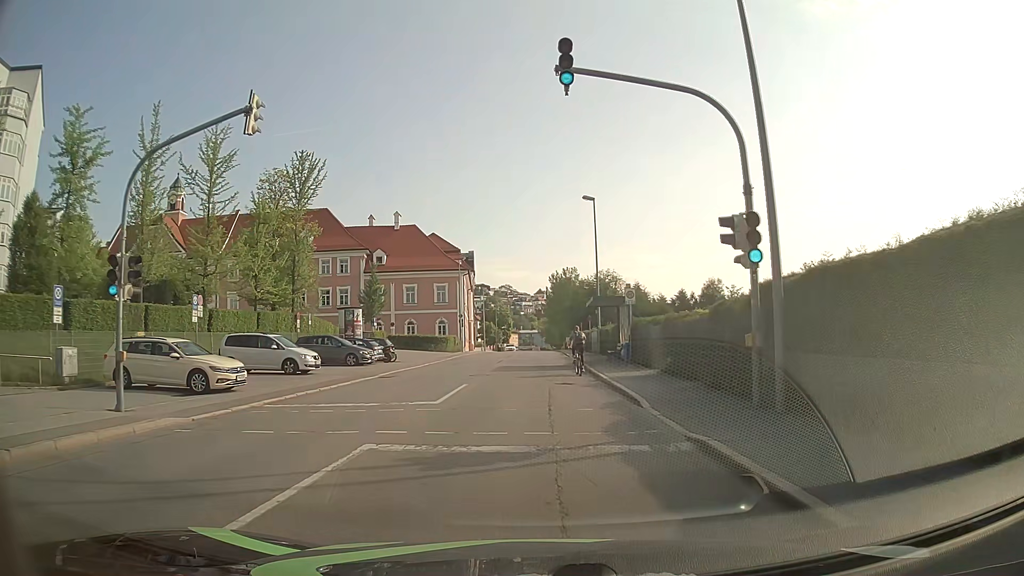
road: tertiary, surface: asphalt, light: Day
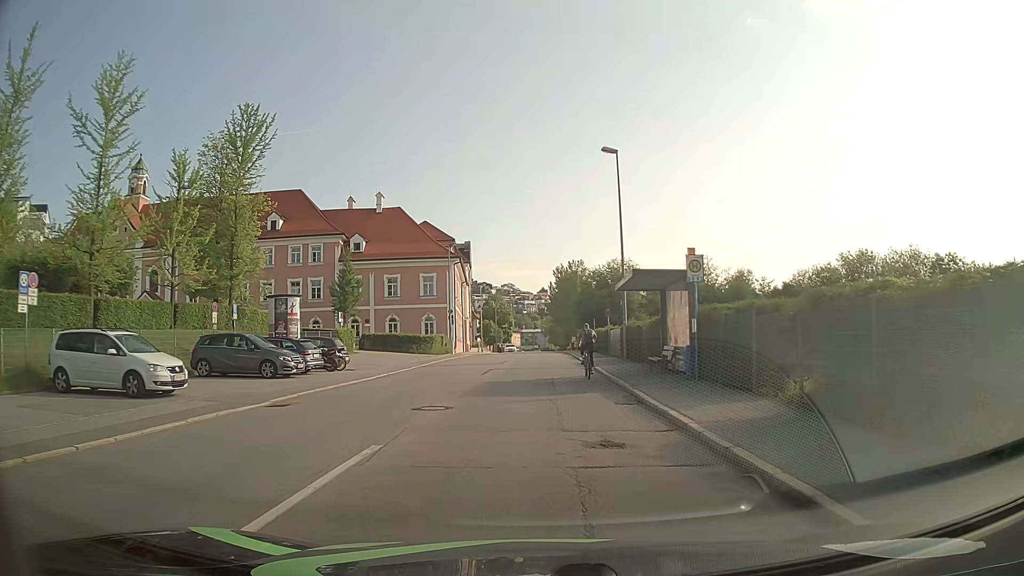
(-0.1, +11.2) m; -1°
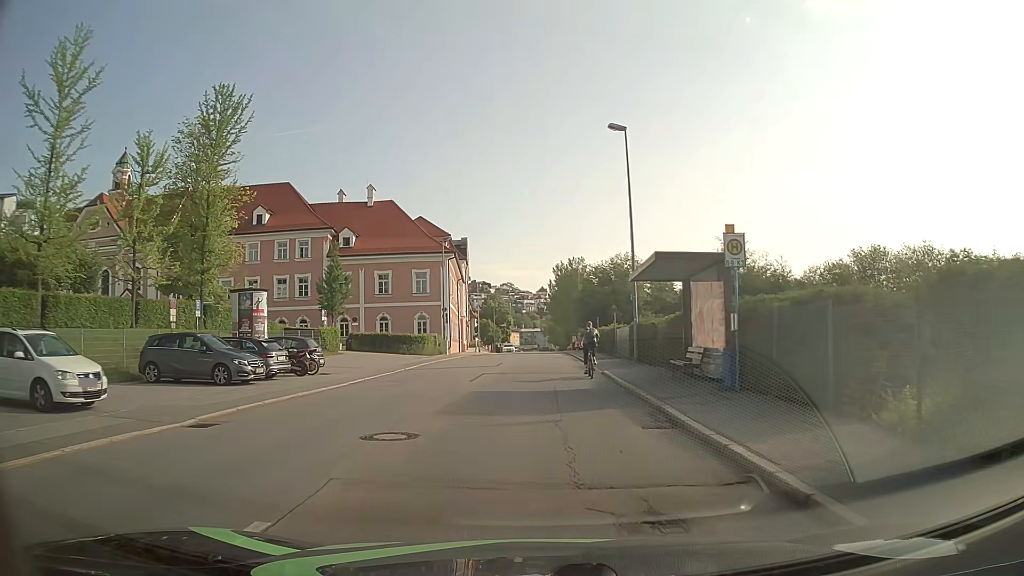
(0.0, +3.6) m; +1°
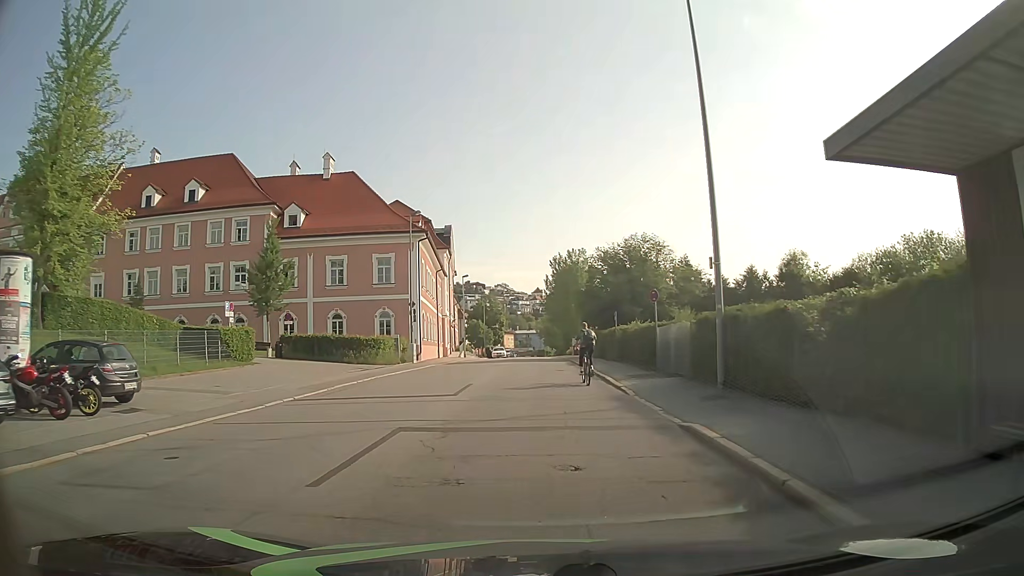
(-0.1, +13.5) m; 0°
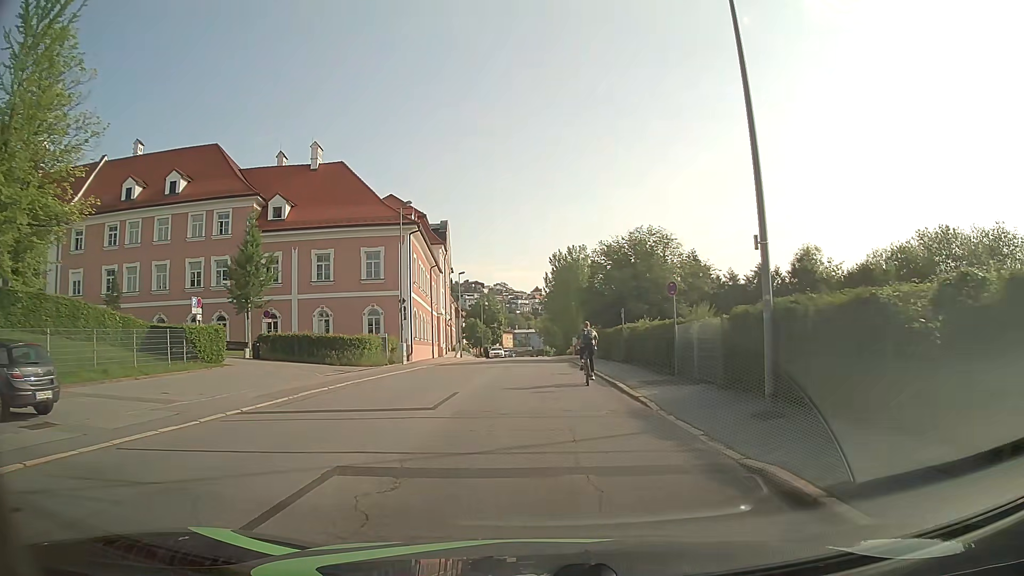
(0.0, +3.1) m; -1°
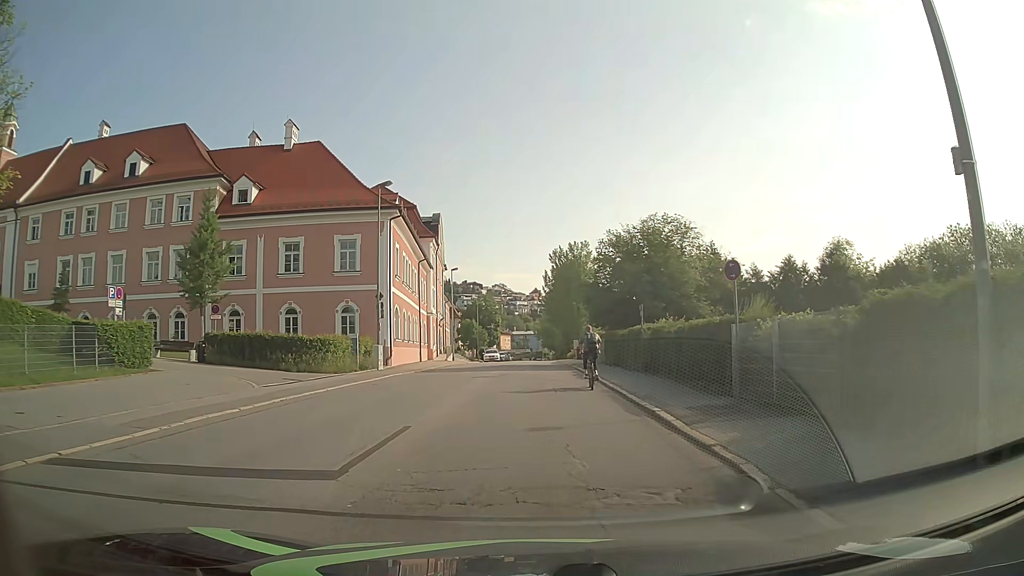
(0.0, +6.1) m; 0°
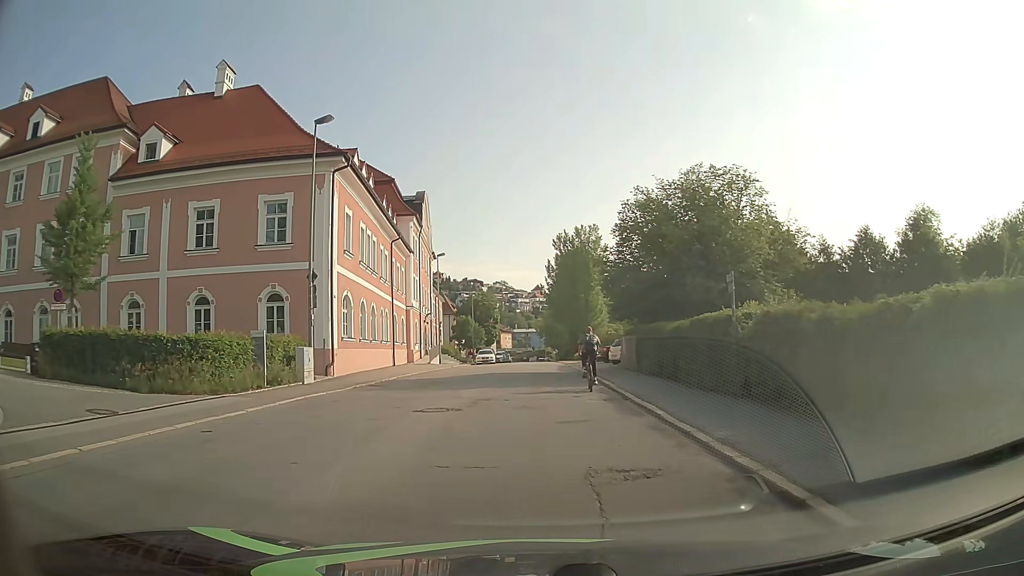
(0.0, +11.8) m; 0°
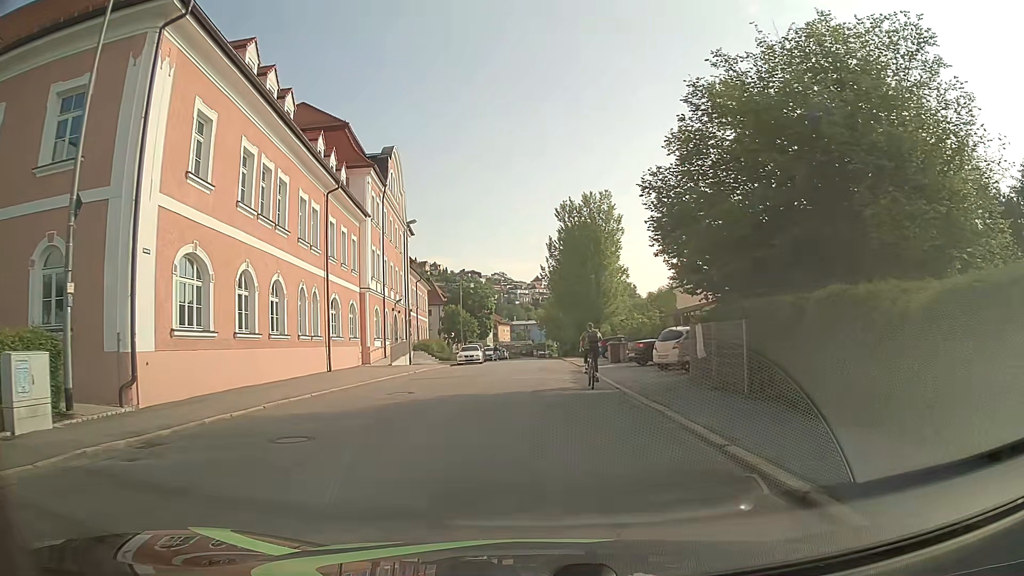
(-0.1, +14.9) m; 0°
(0, +10) (0, +20) (0, +30) (0, +40) (0, +50) (0, +60) (-1, +70) (-2, +80) (-2, +90) (-2, +100) m
